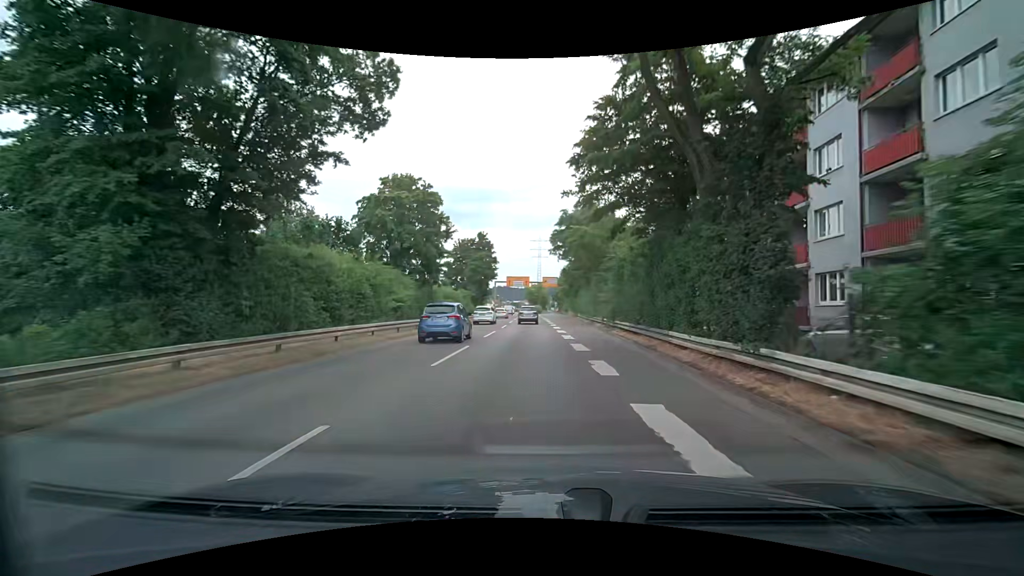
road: trunk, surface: asphalt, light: Day
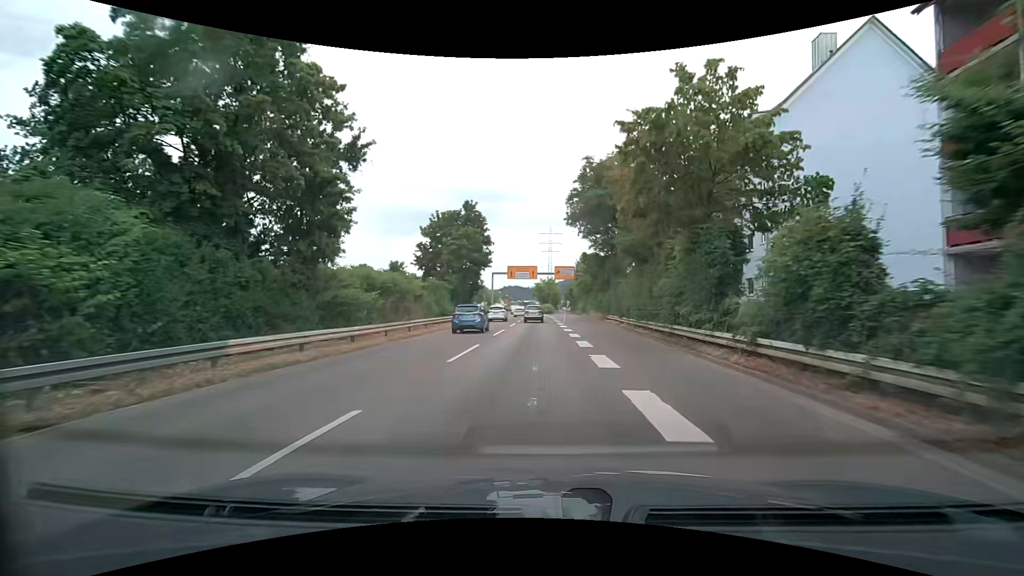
(0.0, +23.2) m; -1°
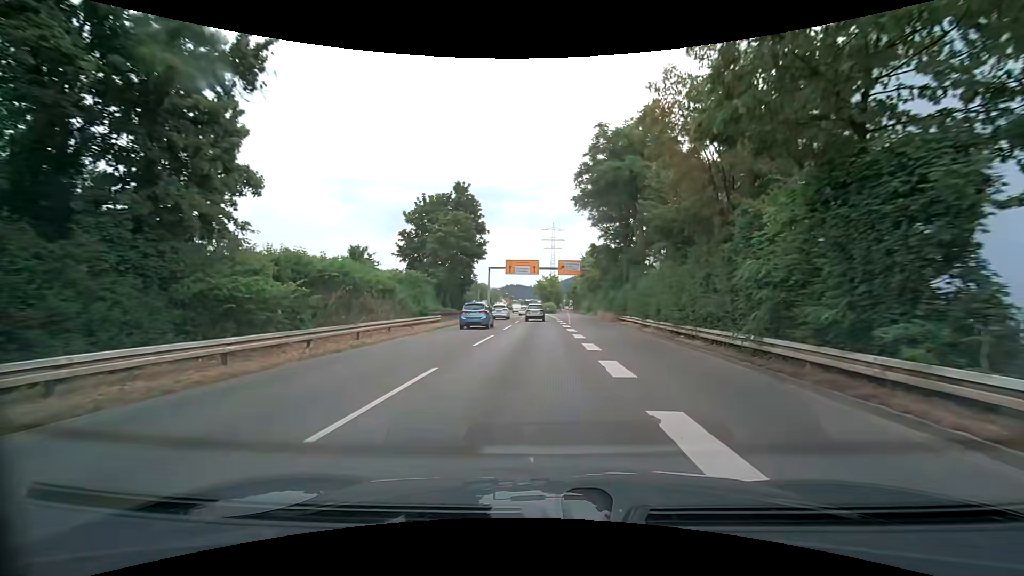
(0.0, +7.8) m; -1°
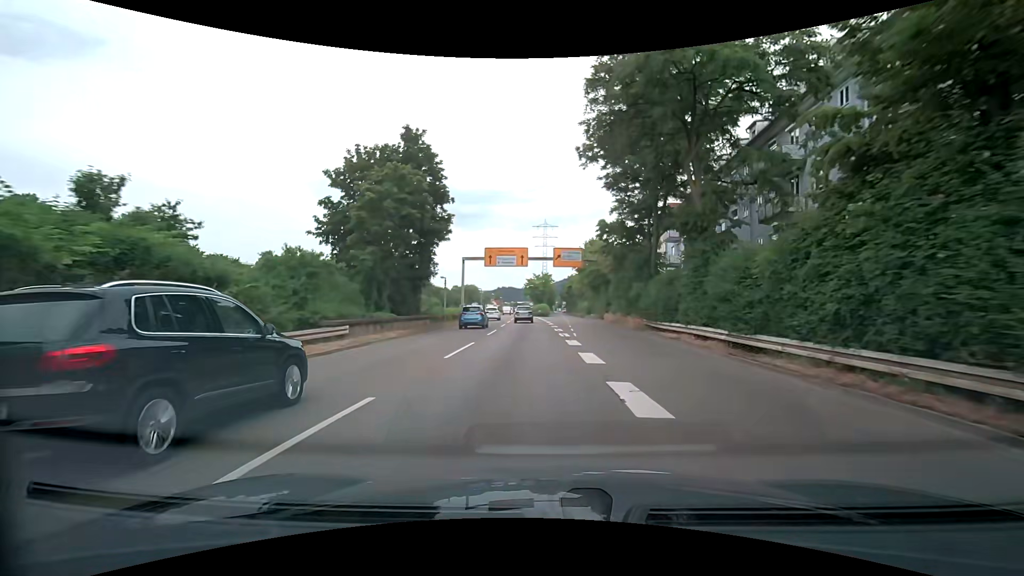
(+0.1, +15.6) m; +1°
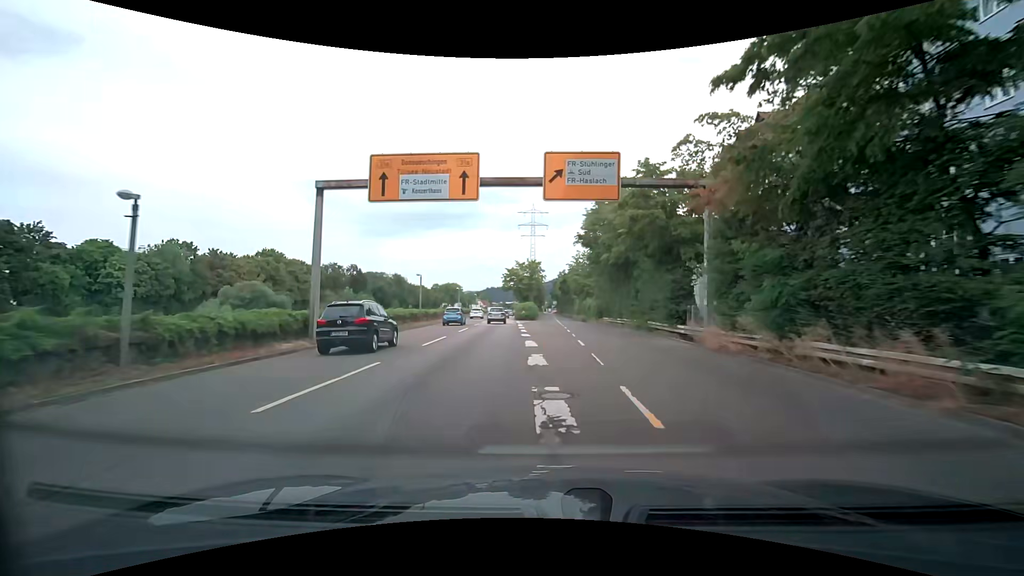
(+0.5, +31.1) m; +1°
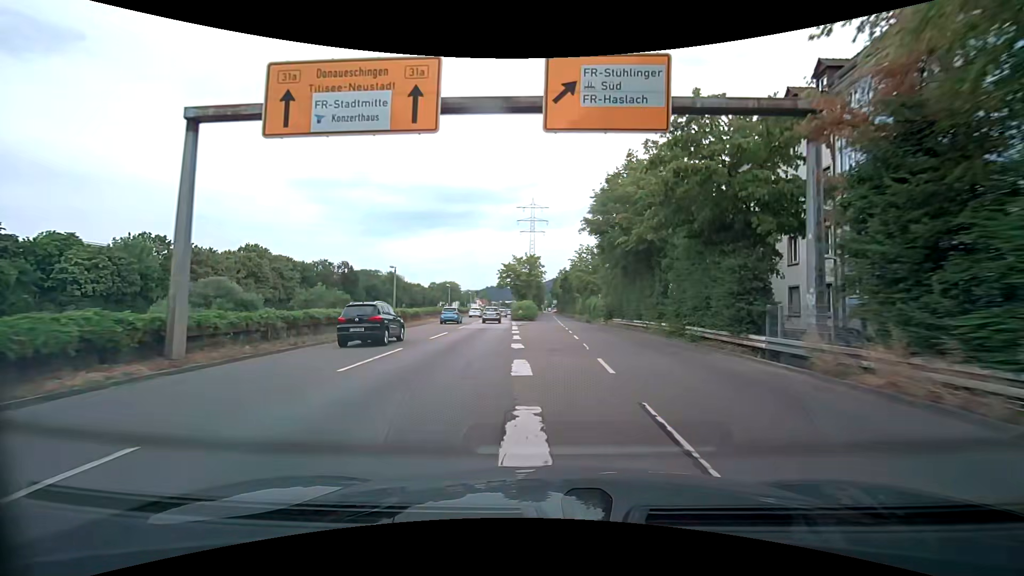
(0.0, +7.7) m; 0°
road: trunk_link
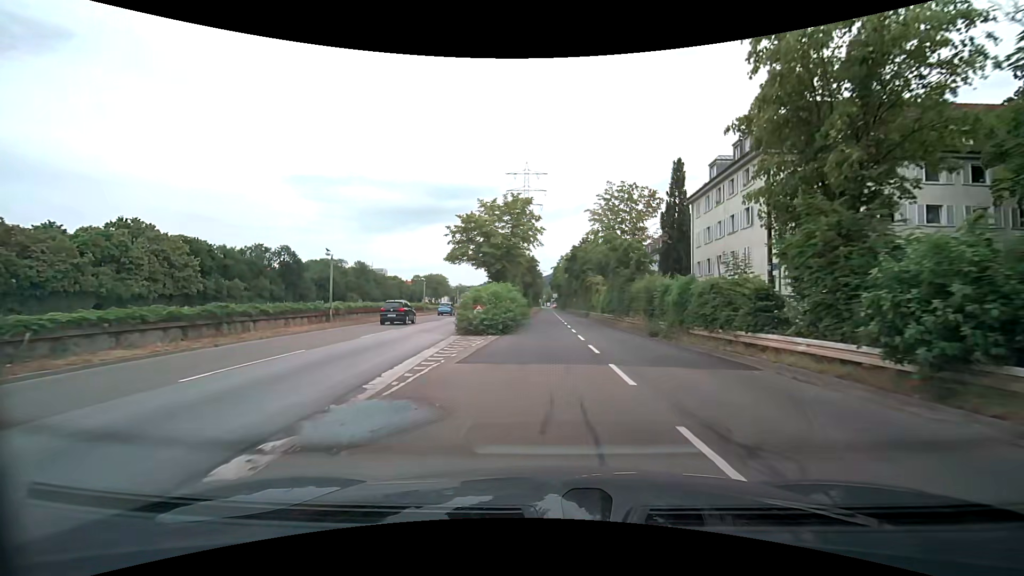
(0.0, +37.7) m; 0°
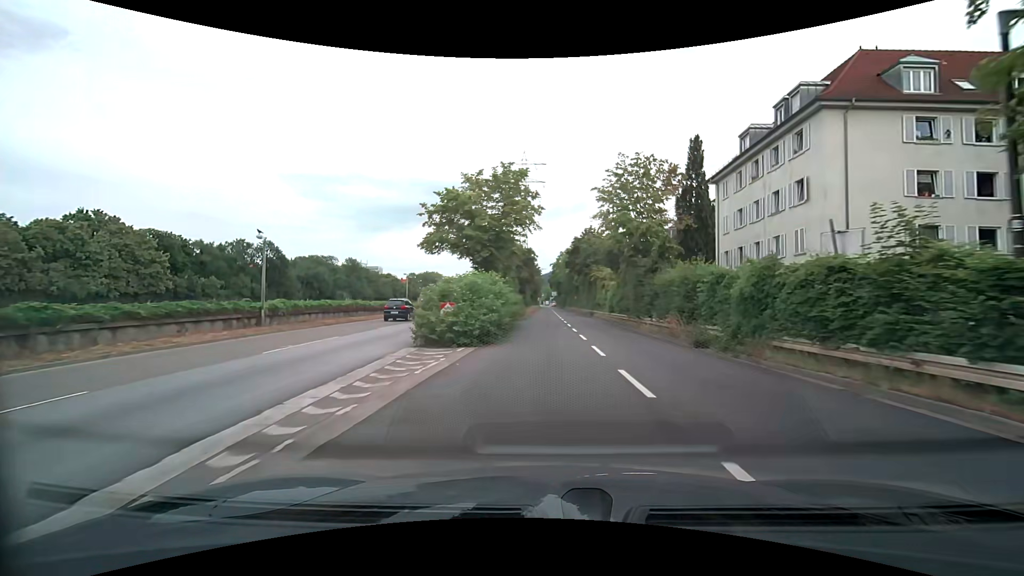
(0.0, +7.4) m; +1°
(0, +10) (0, +20) (0, +30) (0, +40) (0, +50) (0, +60) (0, +70) (0, +80) (+1, +90) (+1, +100) m
